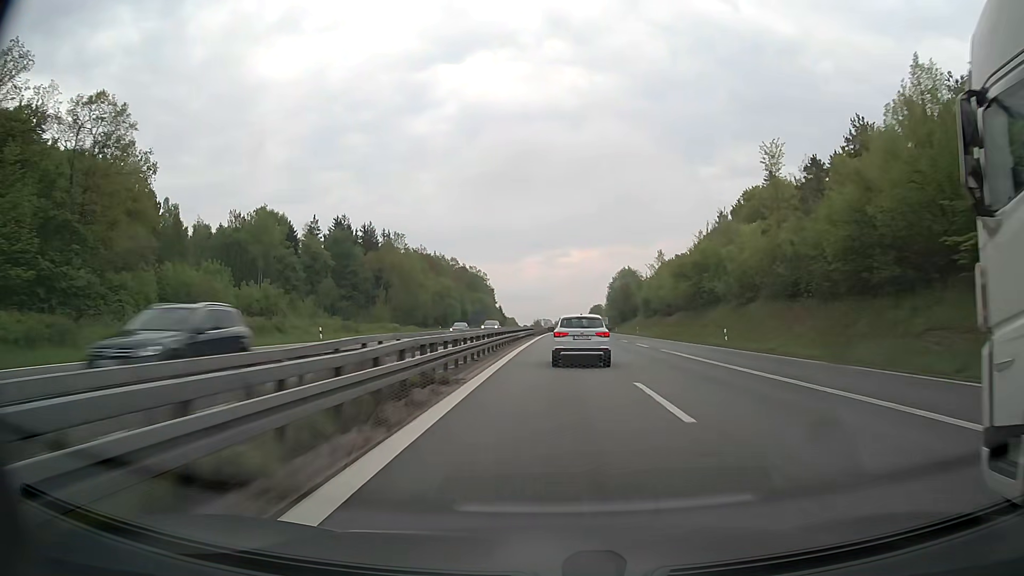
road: motorway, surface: asphalt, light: Day
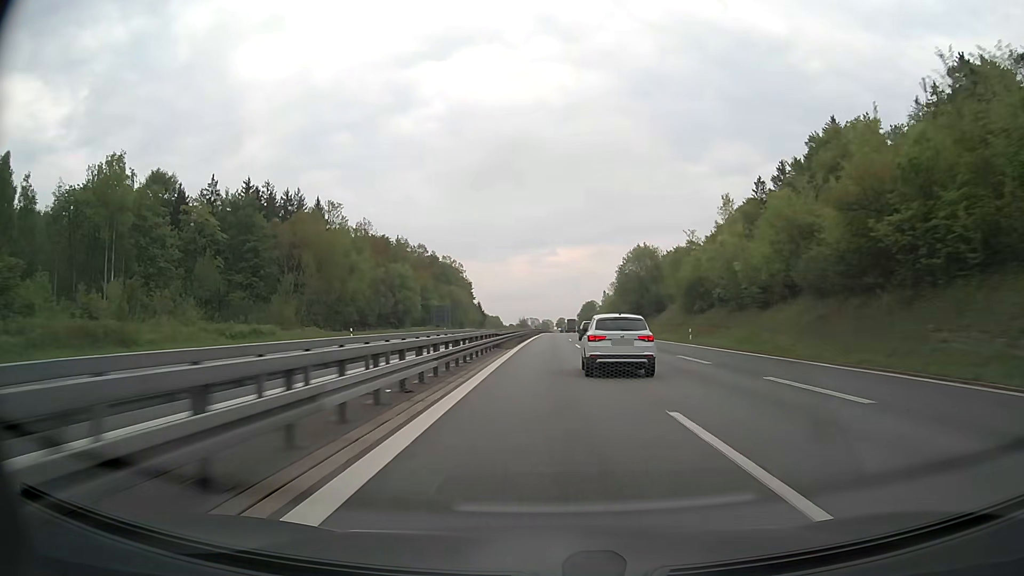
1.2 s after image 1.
(+0.5, +41.2) m; +1°
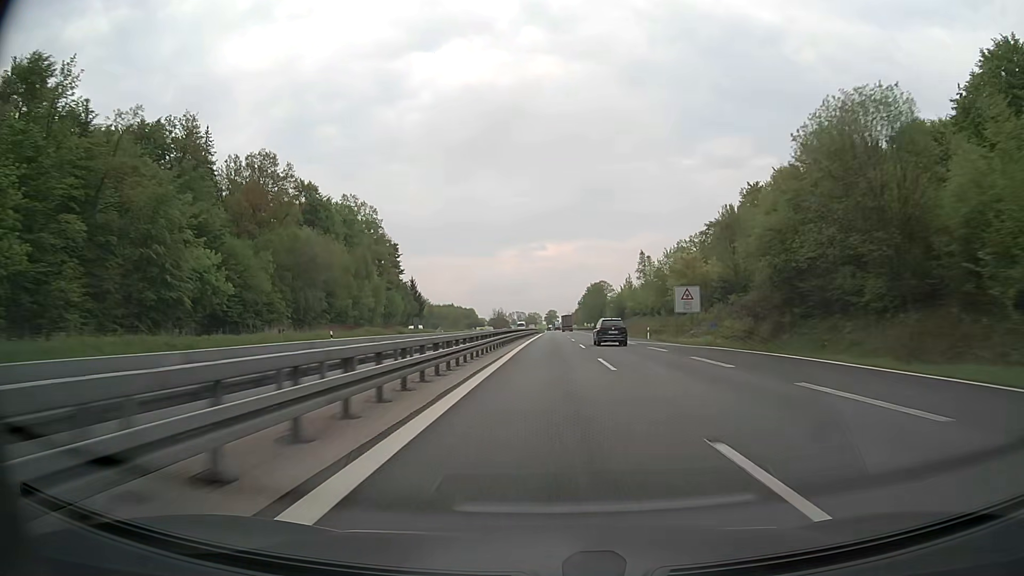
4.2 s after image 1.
(+1.0, +111.6) m; +1°
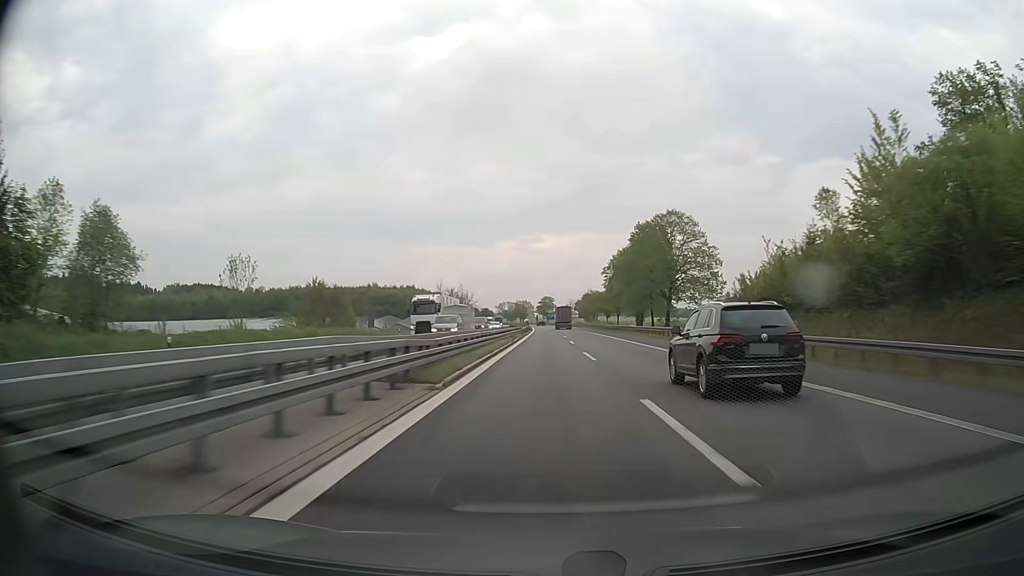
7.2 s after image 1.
(+1.0, +122.4) m; 0°
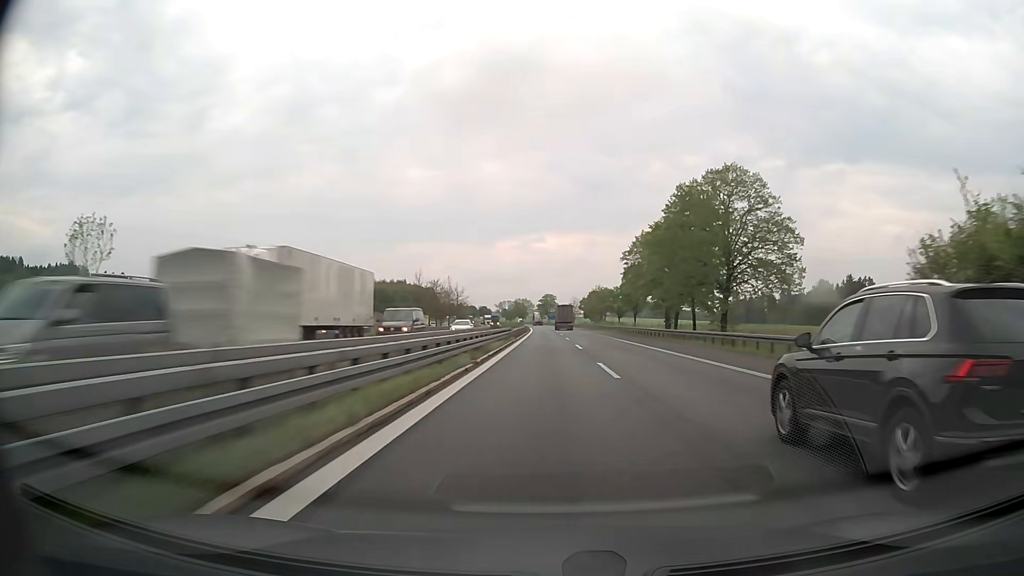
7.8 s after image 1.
(0.0, +25.6) m; 0°
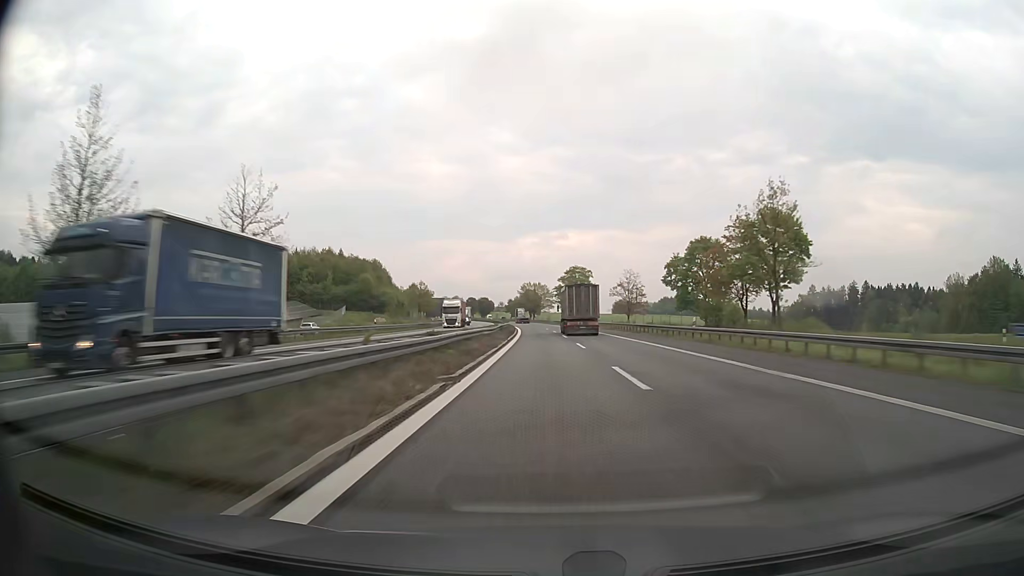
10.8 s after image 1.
(-1.2, +129.2) m; -2°
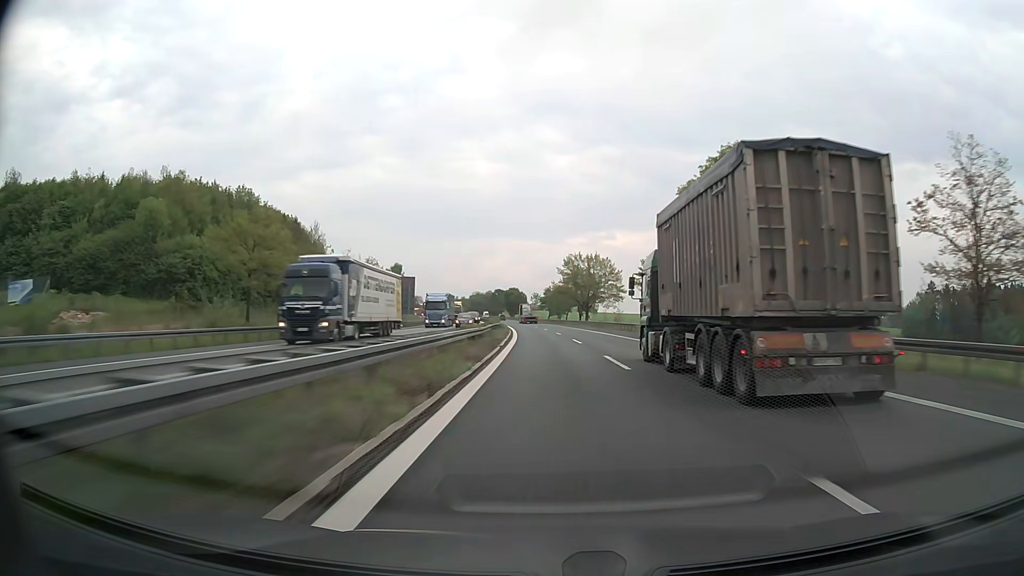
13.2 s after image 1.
(-3.3, +102.9) m; -4°
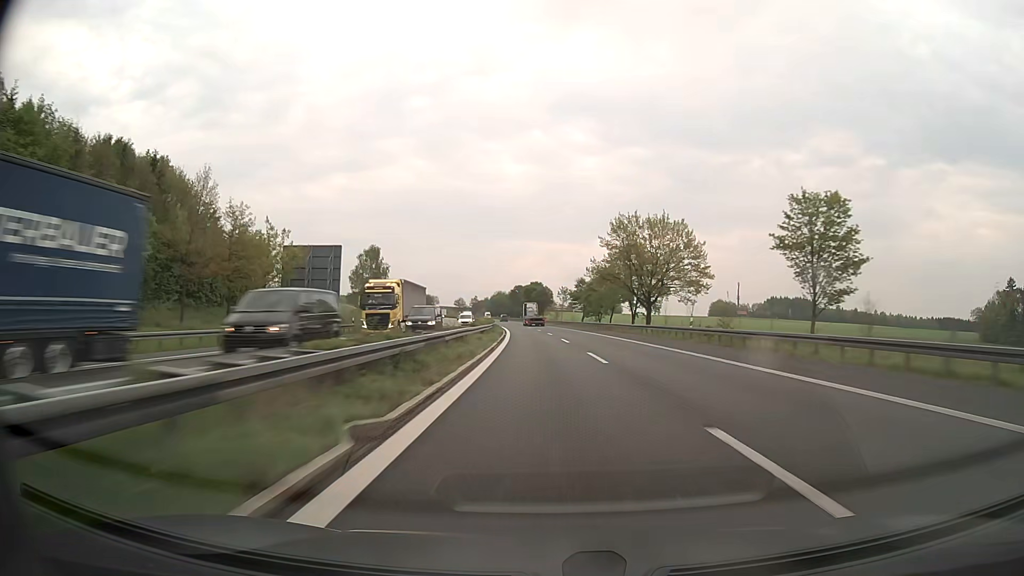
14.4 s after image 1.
(-0.9, +51.3) m; -2°
(0, +10) (0, +20) (0, +30) (-1, +40) (-1, +50) (-2, +60) (-2, +70) (-3, +80) (-4, +90) (-5, +100) m
